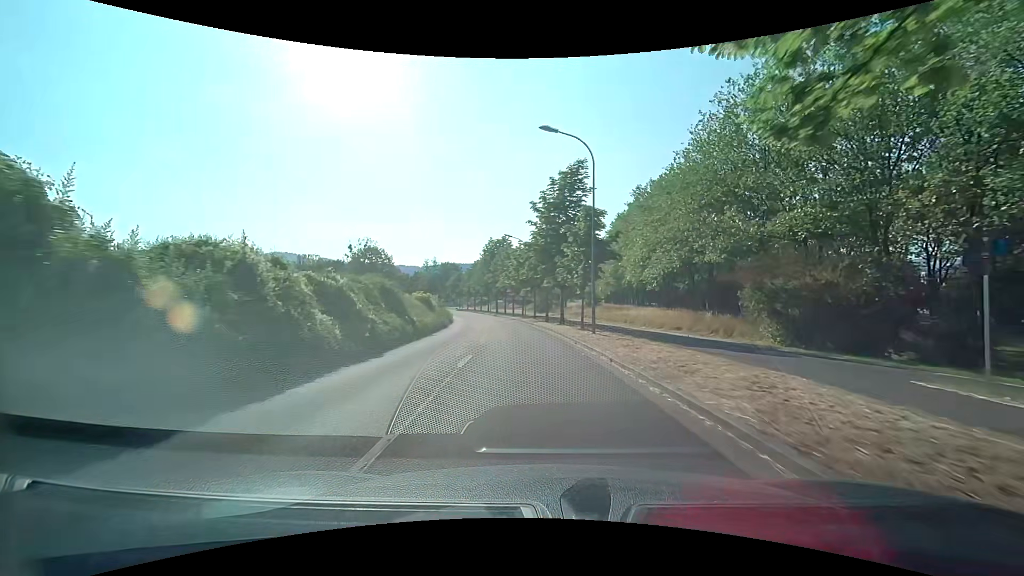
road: tertiary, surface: asphalt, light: Day
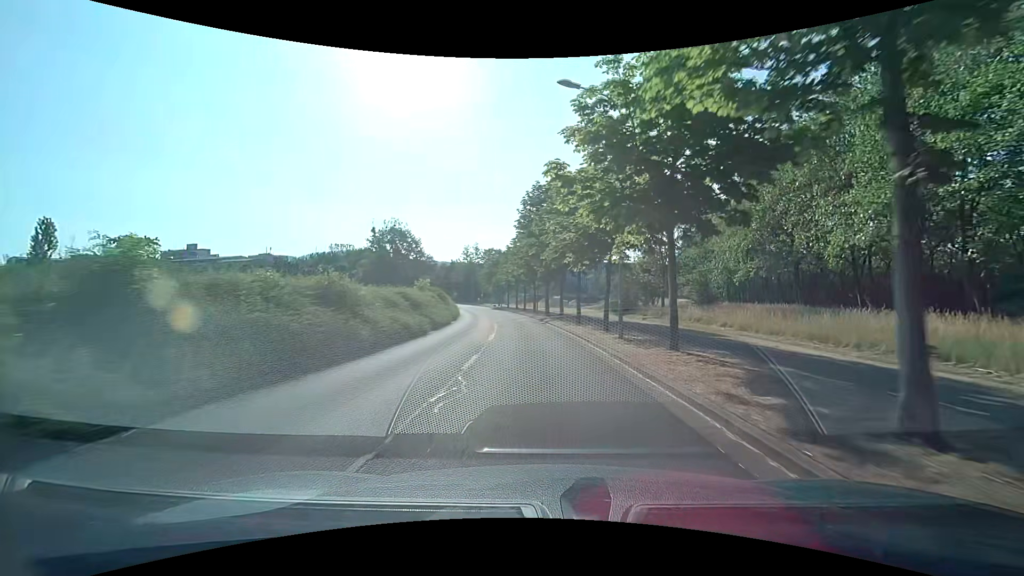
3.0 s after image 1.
(-2.6, +36.8) m; -7°
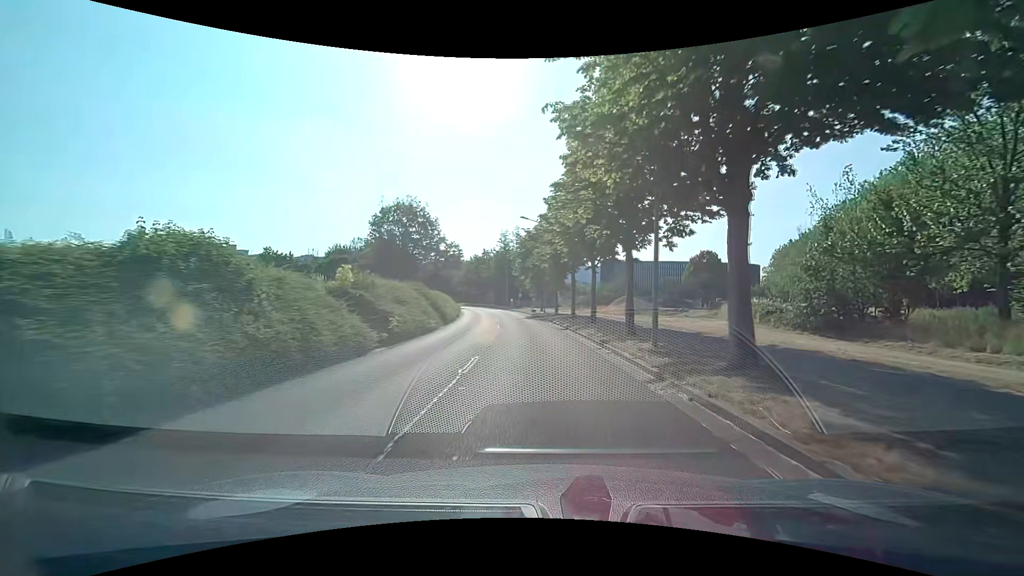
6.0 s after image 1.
(-2.3, +36.8) m; -6°
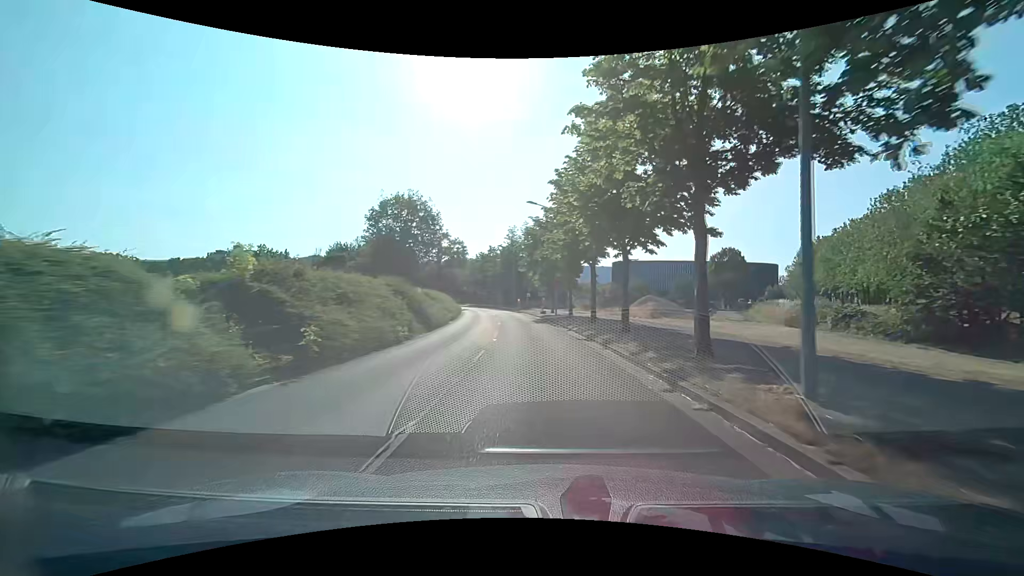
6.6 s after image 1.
(-0.1, +7.2) m; -1°
(0, +10) (-1, +20) (-1, +30) (-2, +40) (-4, +50) (-6, +60) (-8, +69) (-10, +79) (-12, +89) (-15, +99) m
